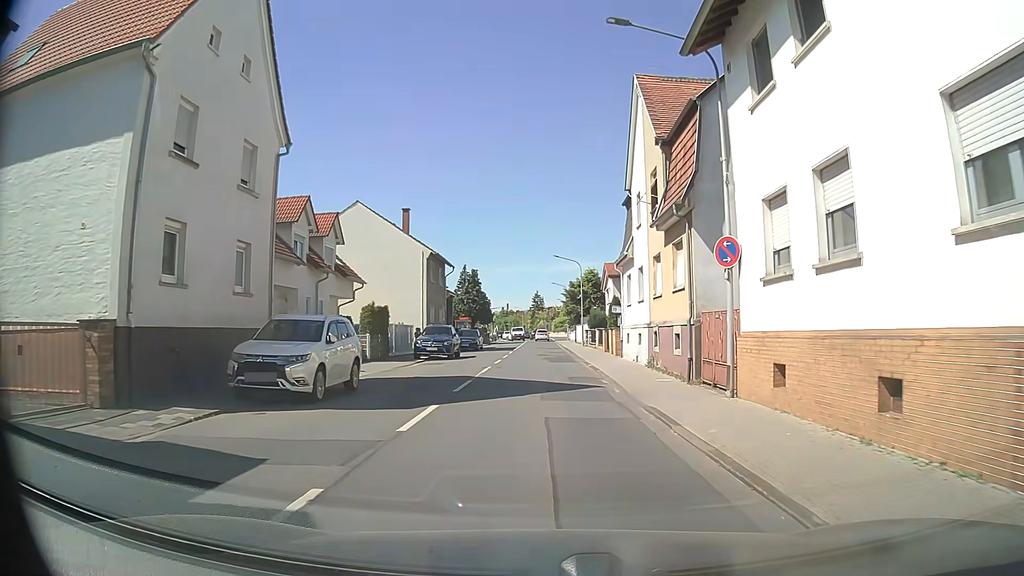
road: tertiary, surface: asphalt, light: Day
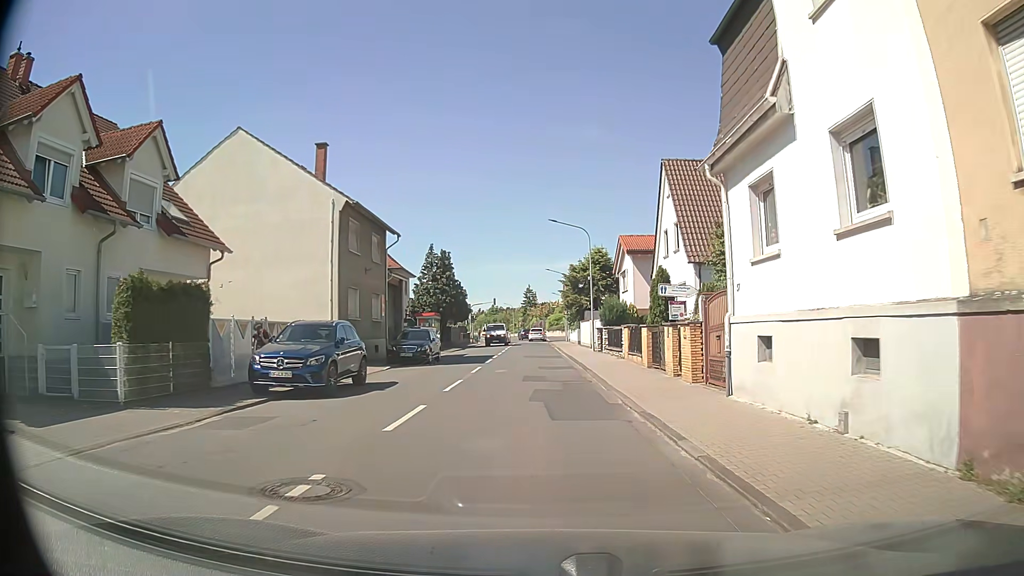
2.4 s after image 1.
(+0.2, +18.2) m; +2°
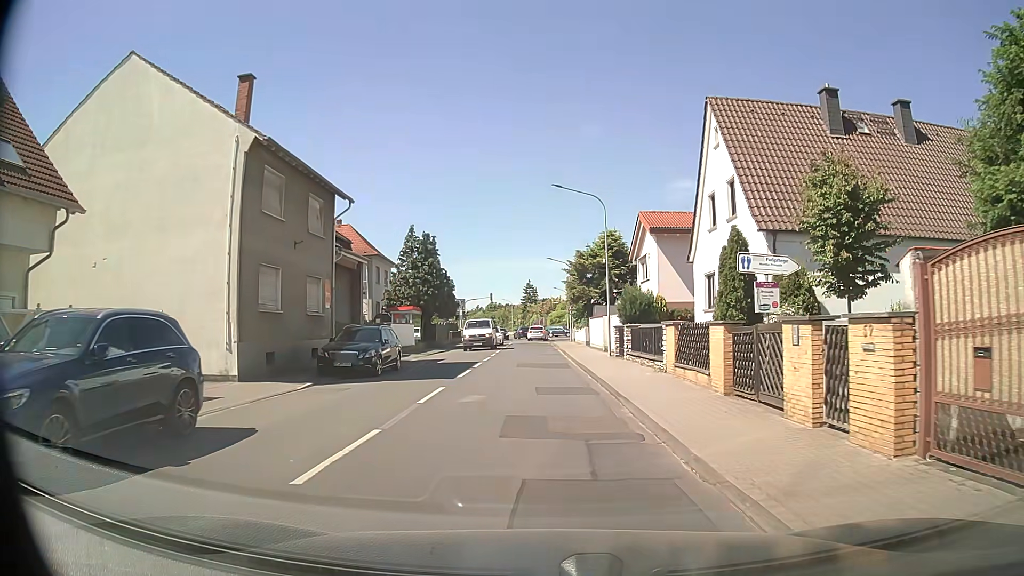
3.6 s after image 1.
(-0.1, +9.2) m; -1°
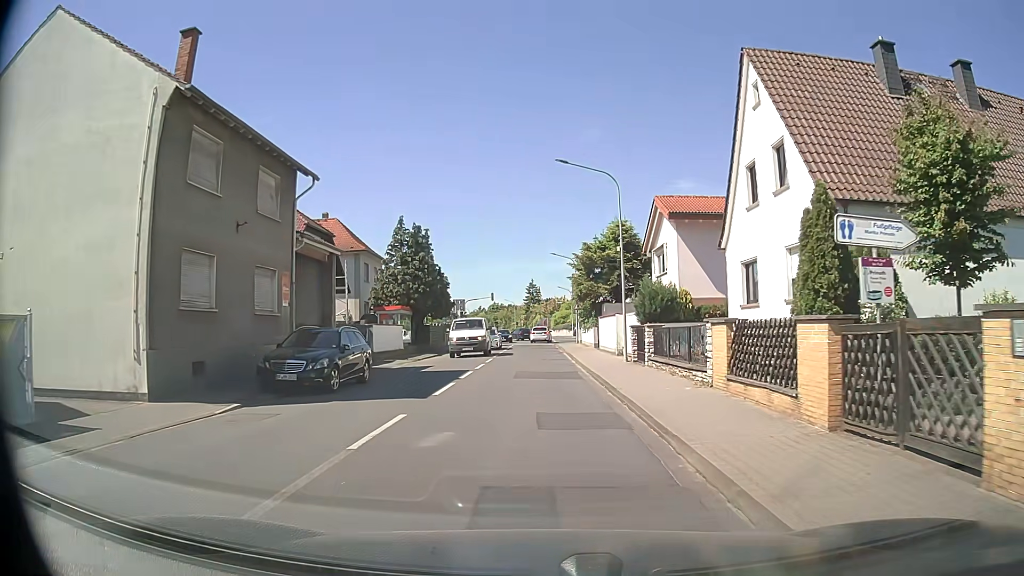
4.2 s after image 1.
(0.0, +4.6) m; 0°
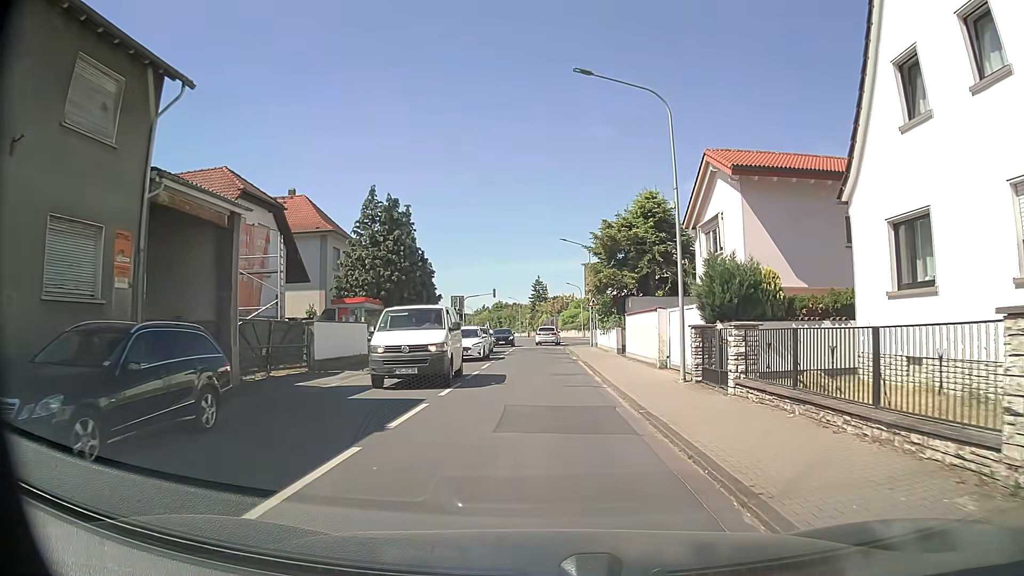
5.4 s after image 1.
(0.0, +9.3) m; 0°
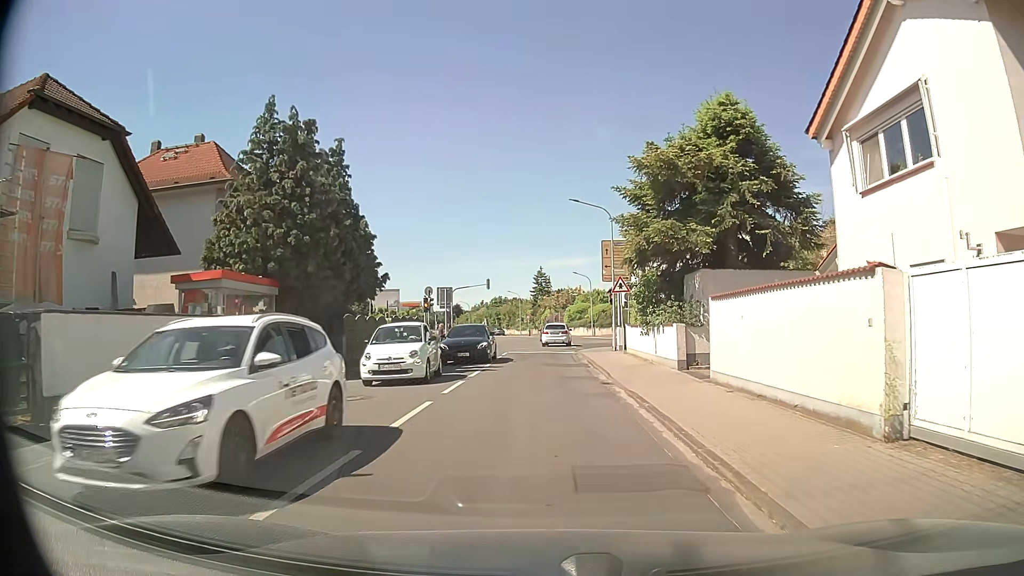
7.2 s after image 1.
(-0.2, +14.0) m; -1°
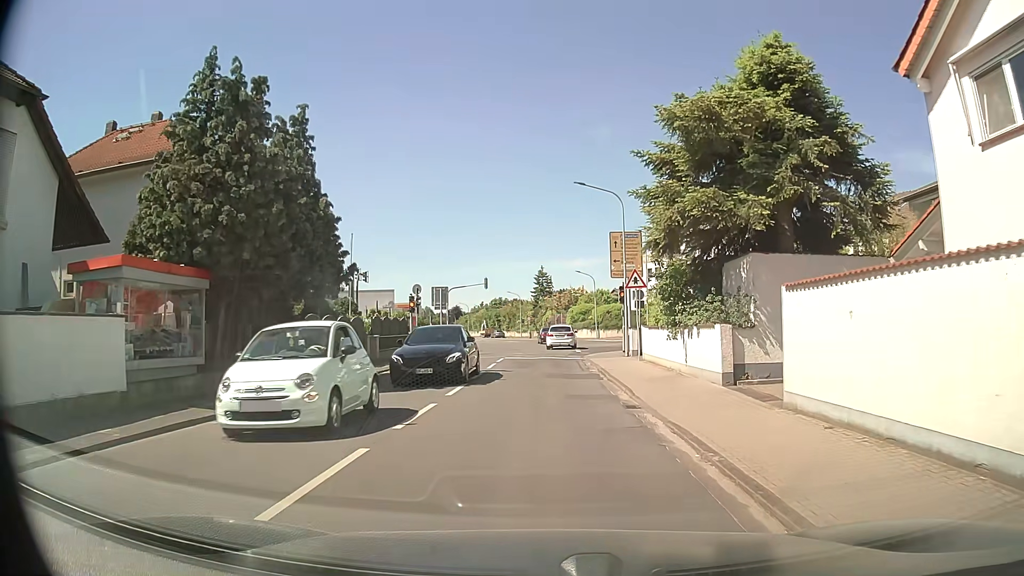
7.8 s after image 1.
(0.0, +4.4) m; 0°
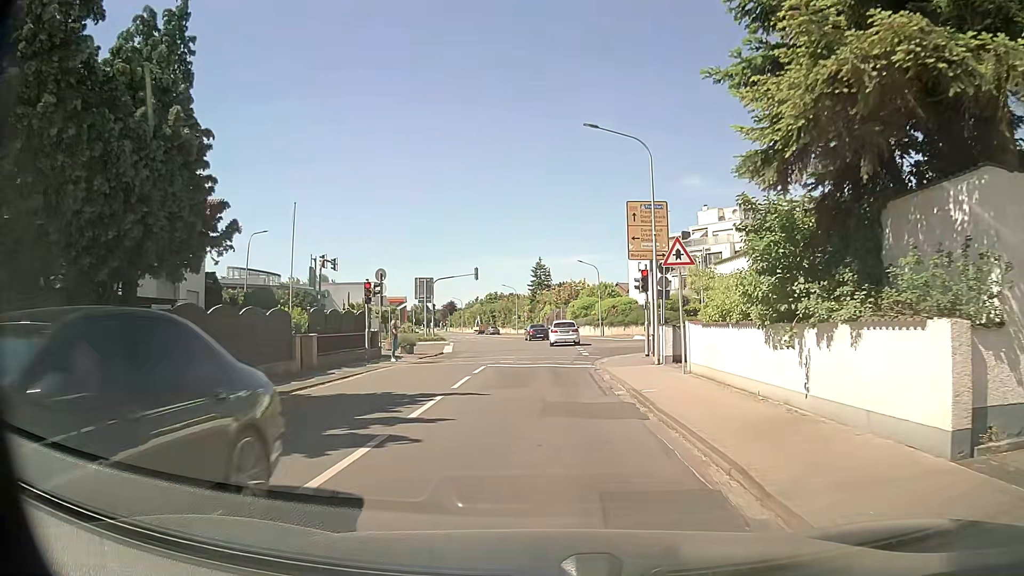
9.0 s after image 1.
(0.0, +8.2) m; 0°
(0, +10) (0, +20) (0, +30) (0, +40) (0, +50) (-1, +60) (-2, +70) (-4, +80) (-7, +89) (-9, +99) m
